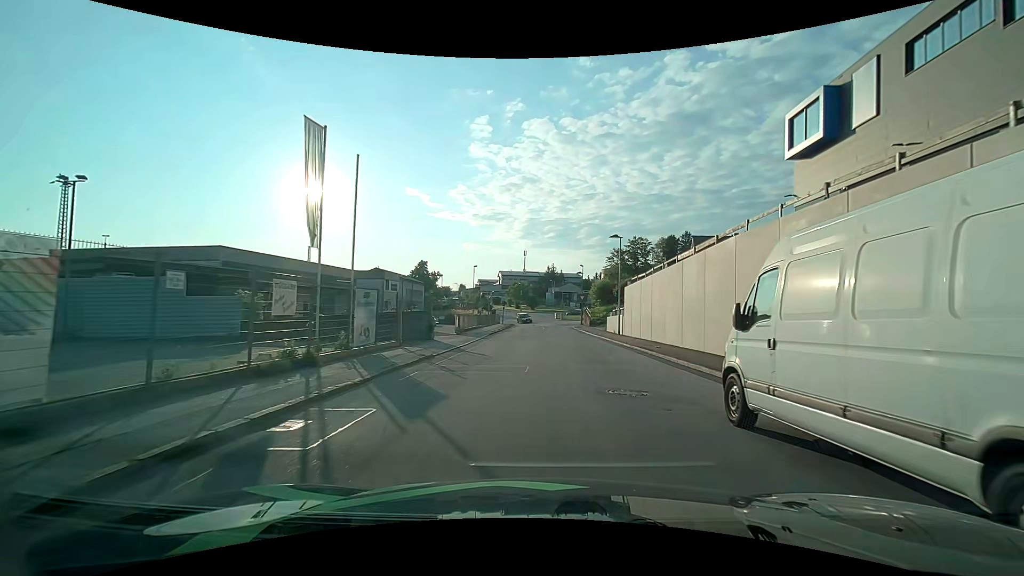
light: Day
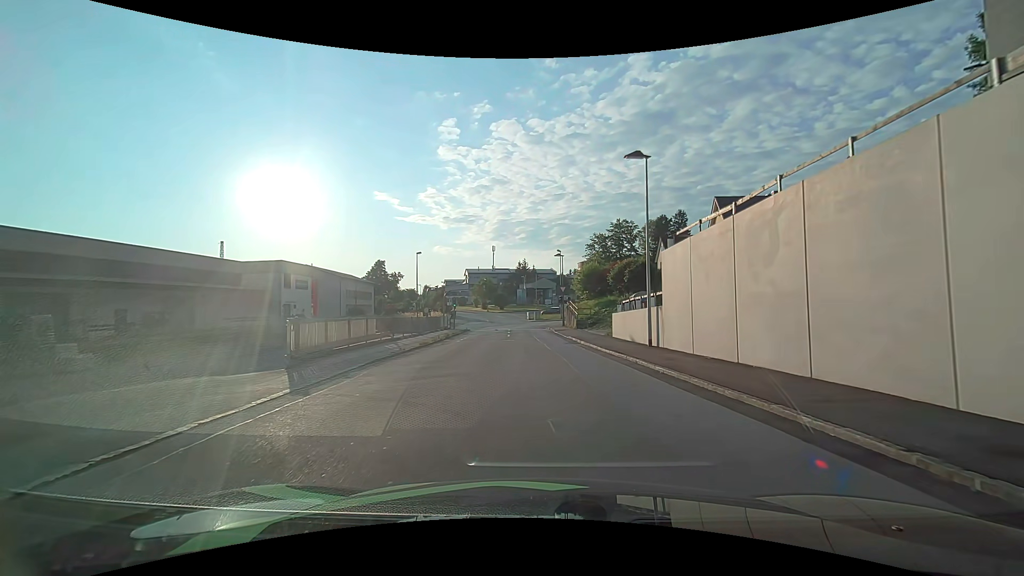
(+0.7, +20.7) m; +3°
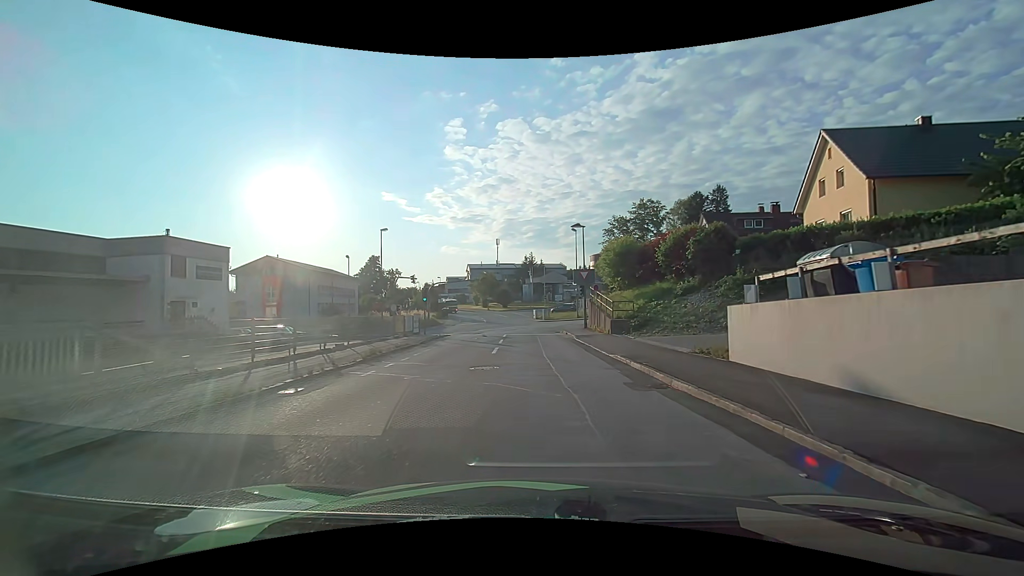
(-0.2, +17.0) m; -2°
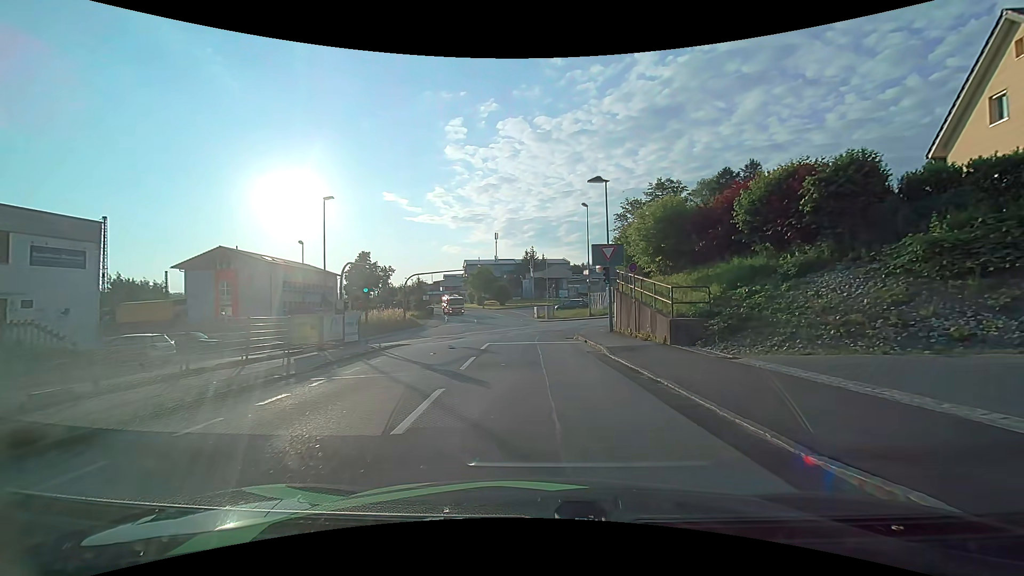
(+0.1, +12.3) m; 0°
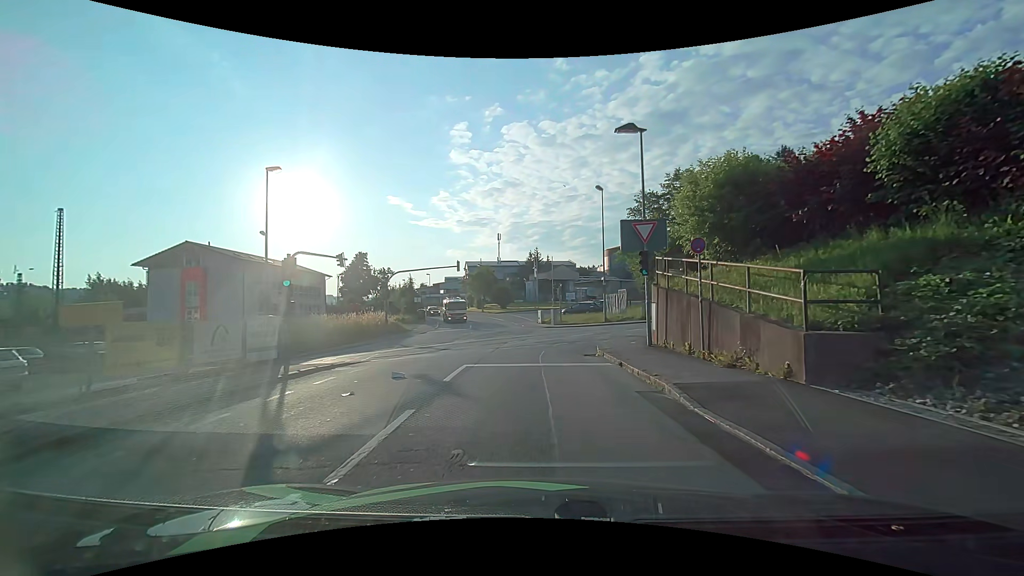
(0.0, +7.6) m; 0°
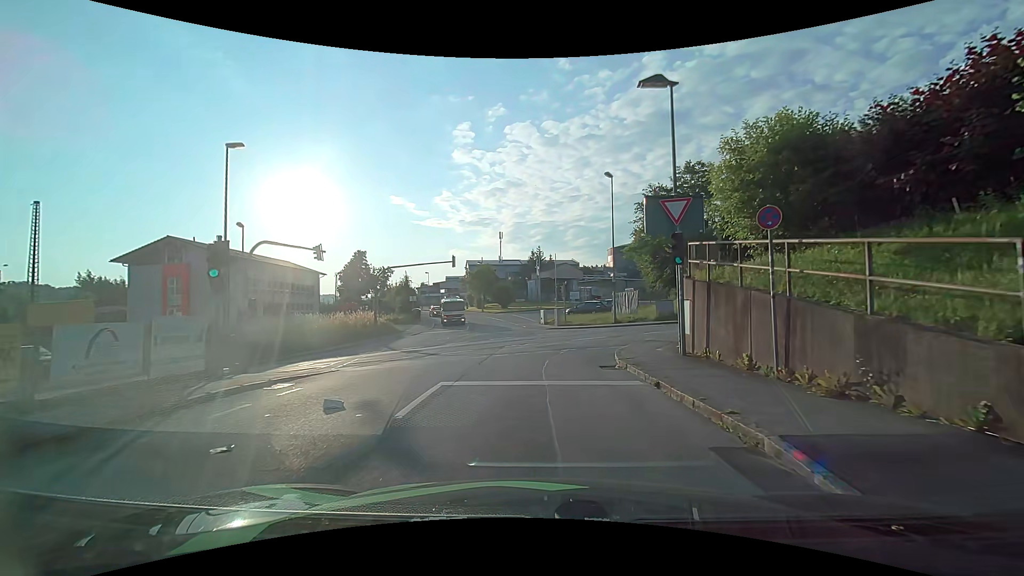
(0.0, +3.6) m; -1°
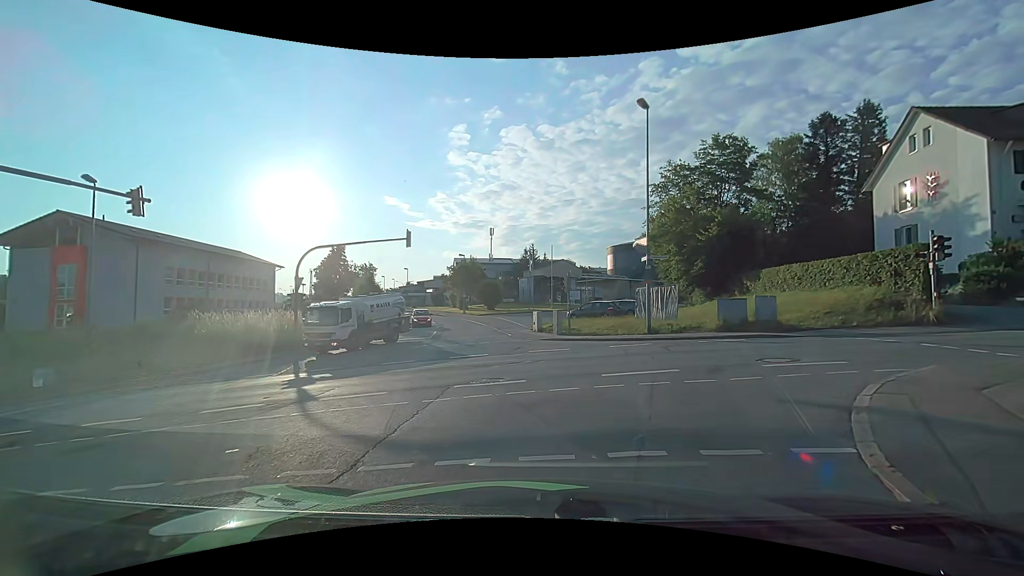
(0.0, +12.2) m; +1°
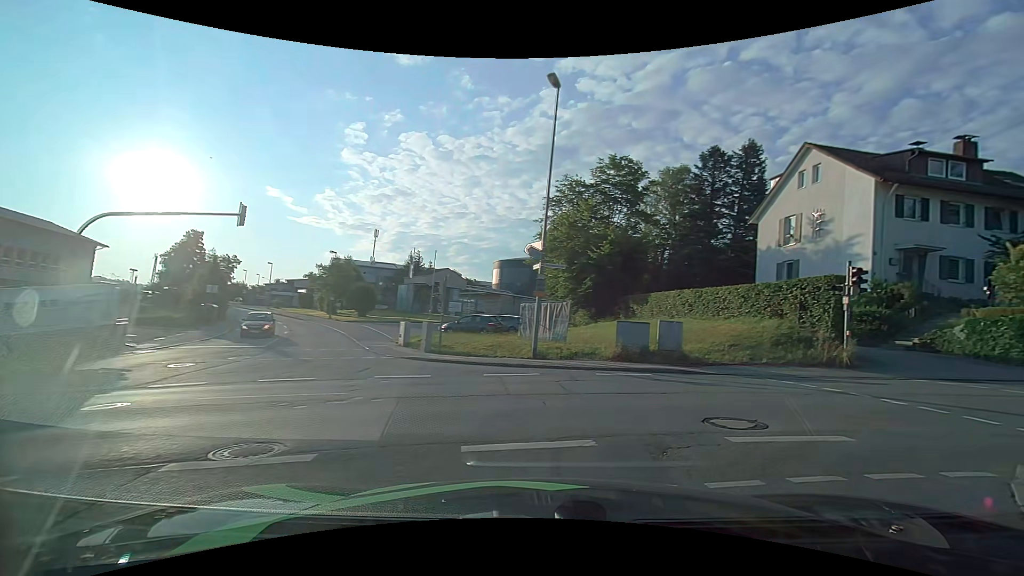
(+0.2, +4.8) m; +12°
